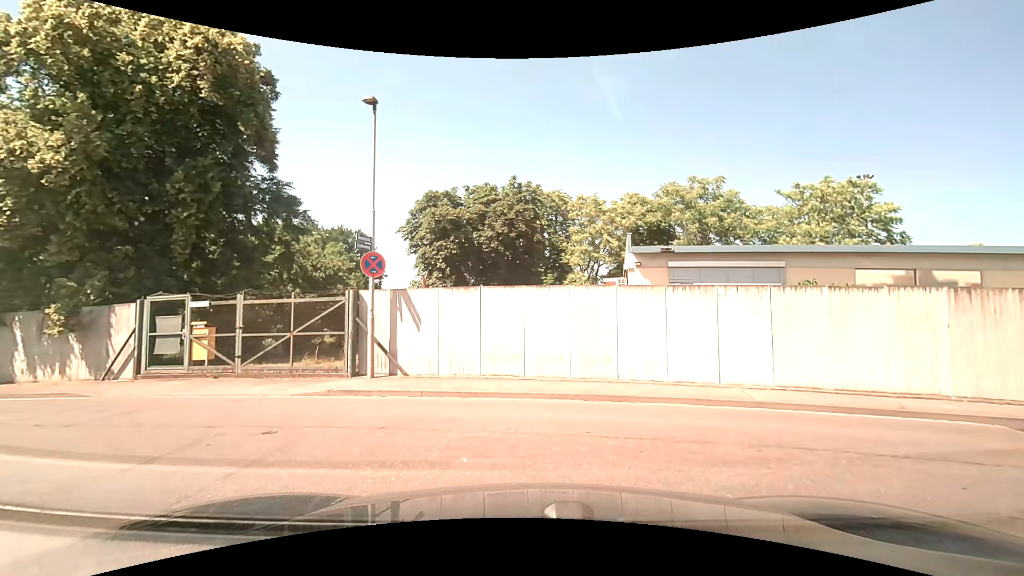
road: residential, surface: asphalt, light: Day
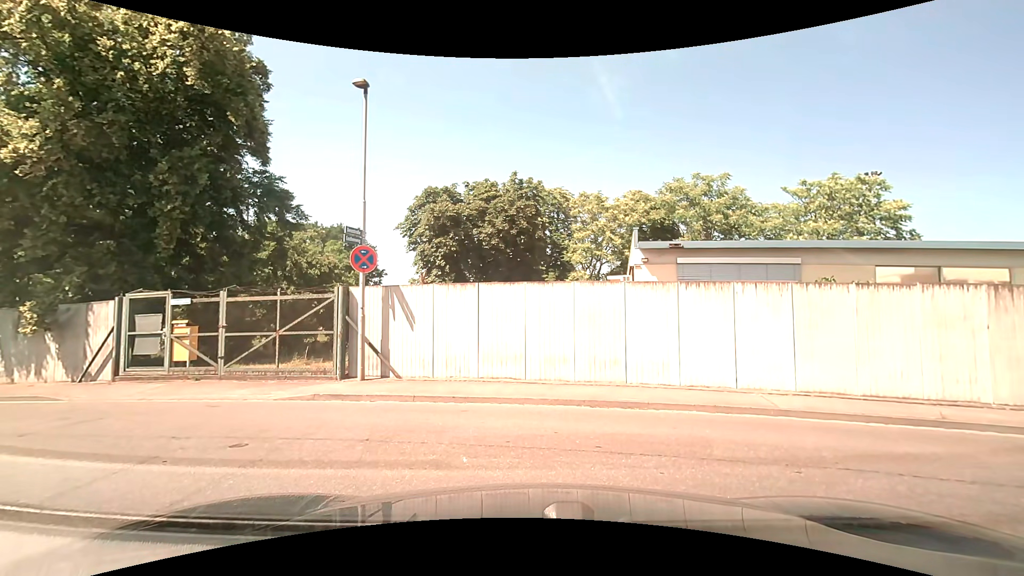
(0.0, +0.8) m; +2°
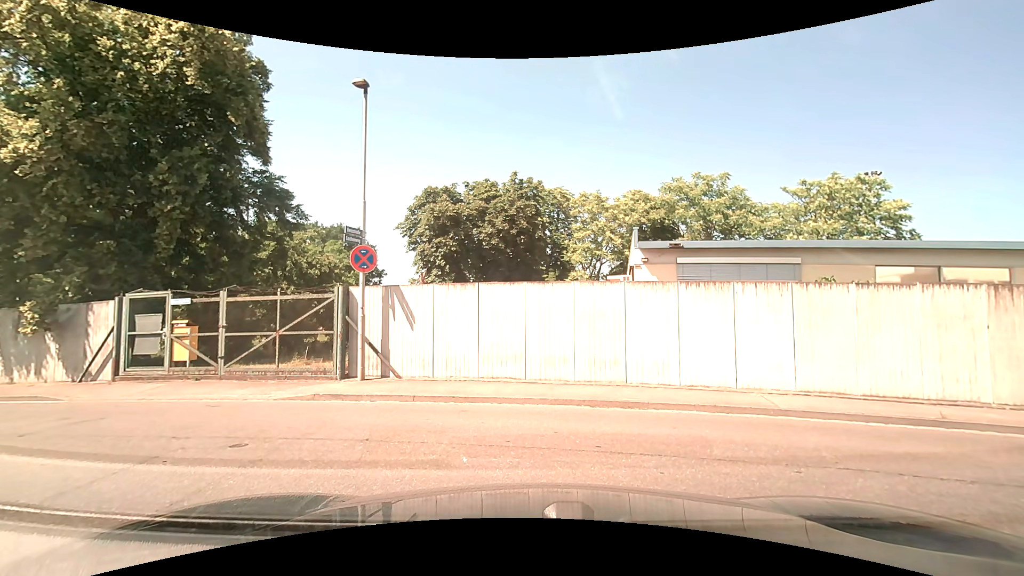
(0.0, 0.0) m; 0°
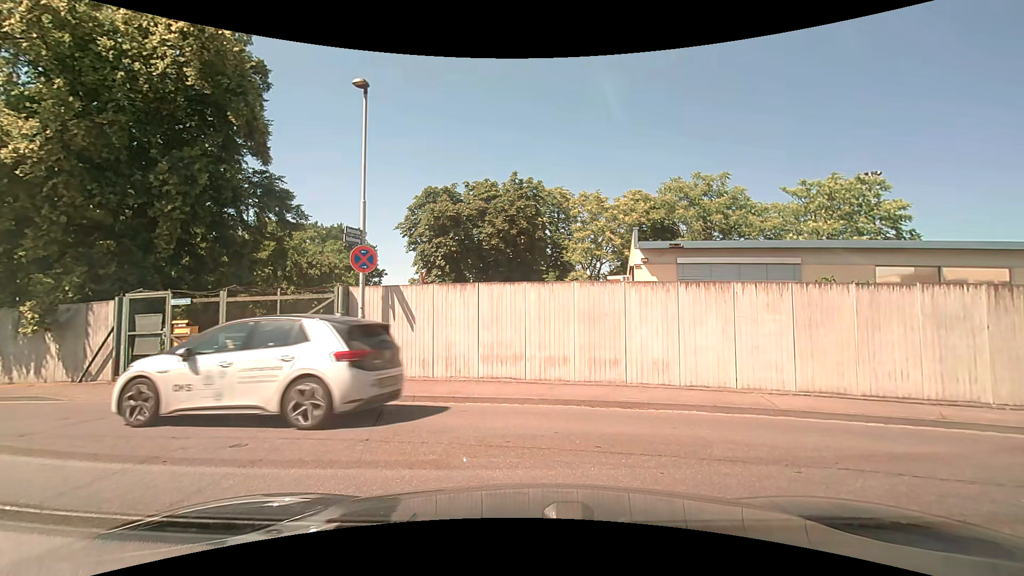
(0.0, 0.0) m; 0°
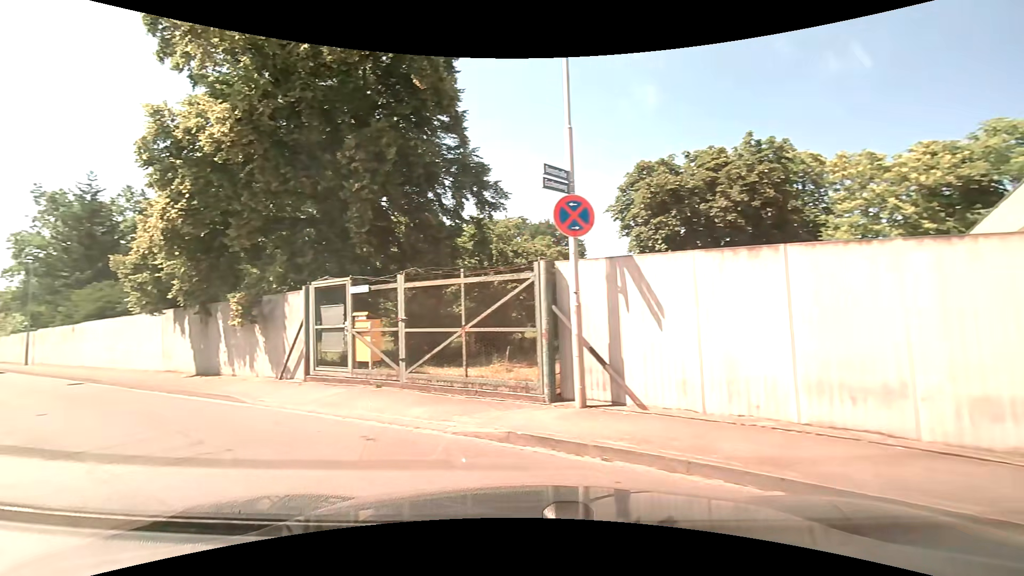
(-0.8, +4.6) m; -25°
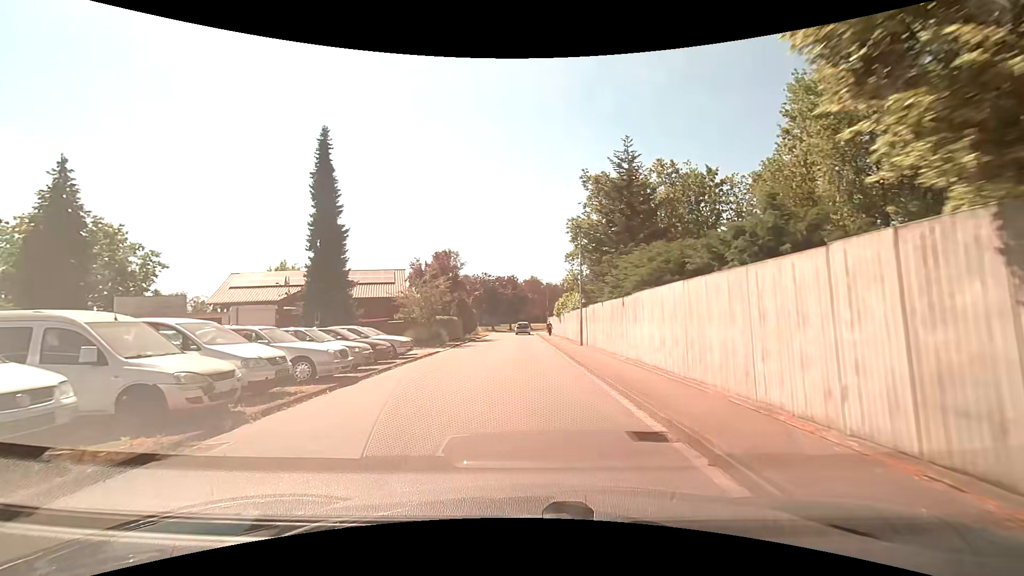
(-9.3, +12.3) m; -52°
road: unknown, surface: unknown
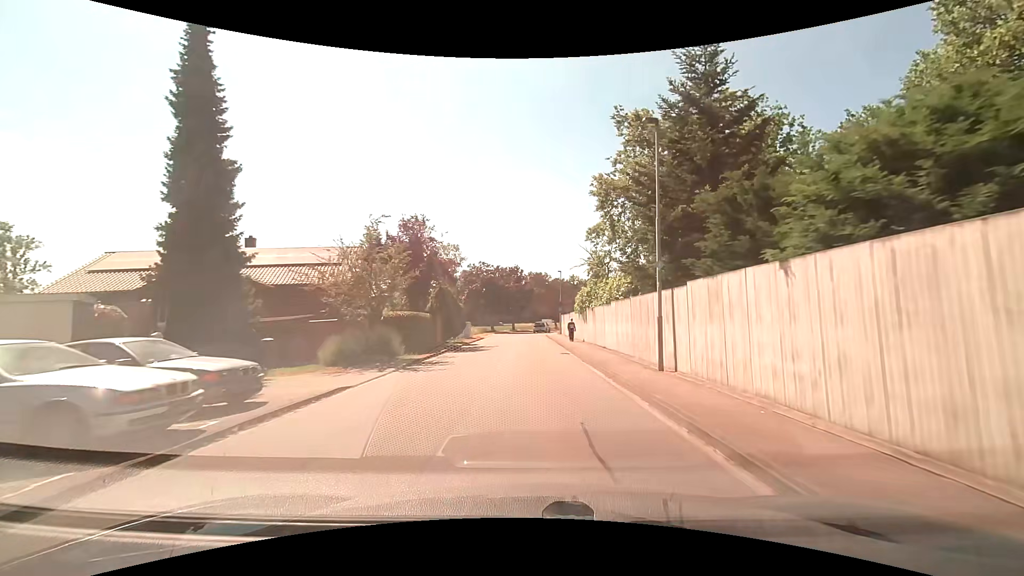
(-0.5, +14.5) m; 0°
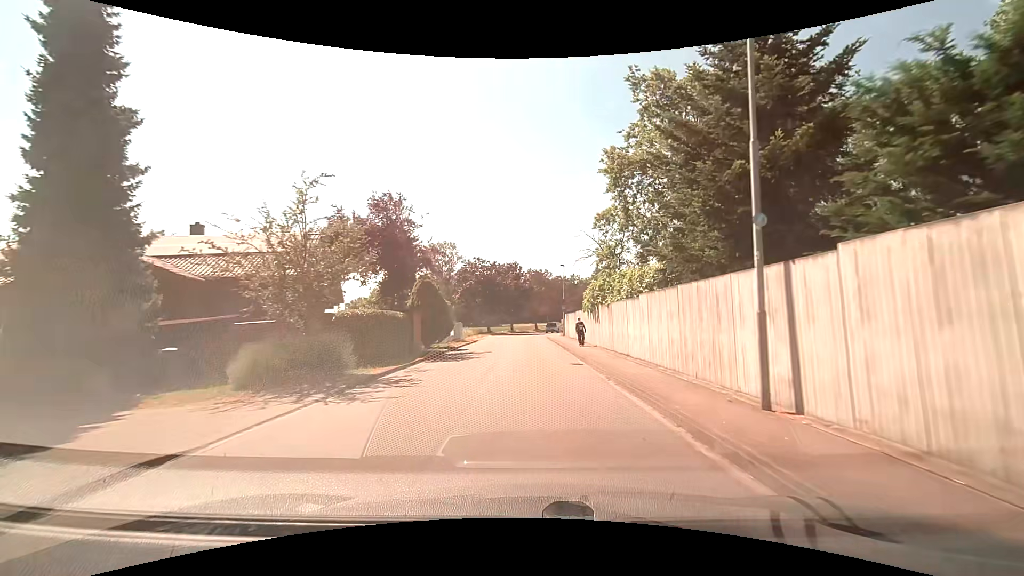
(0.0, +5.6) m; 0°
(0, +10) (0, +20) (0, +30) (0, +40) (0, +50) (+1, +60) (+2, +70) (+5, +79) (+10, +88) (+15, +97) m
